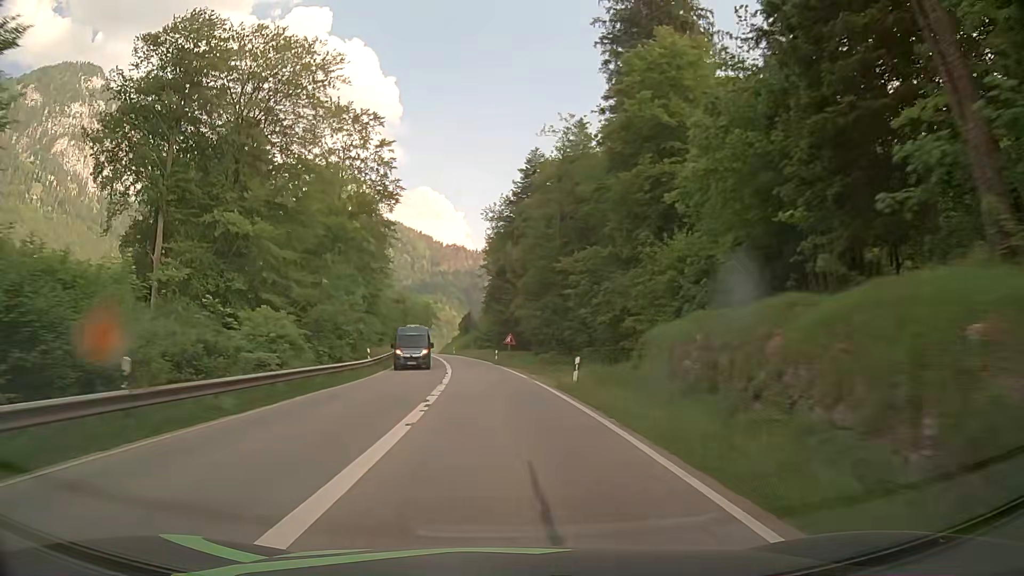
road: primary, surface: asphalt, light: Day
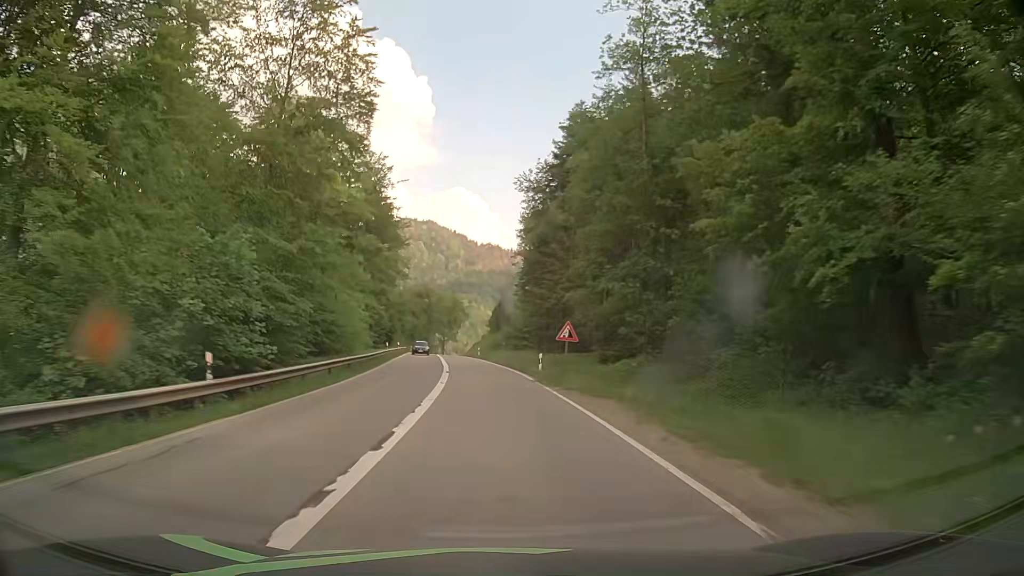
(-0.6, +24.5) m; -3°
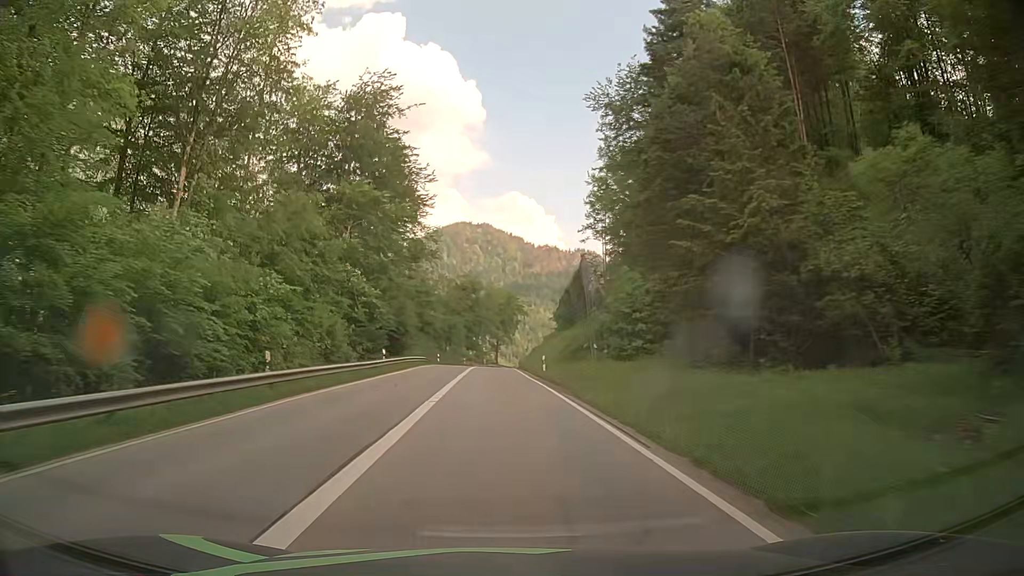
(-1.6, +37.0) m; -4°
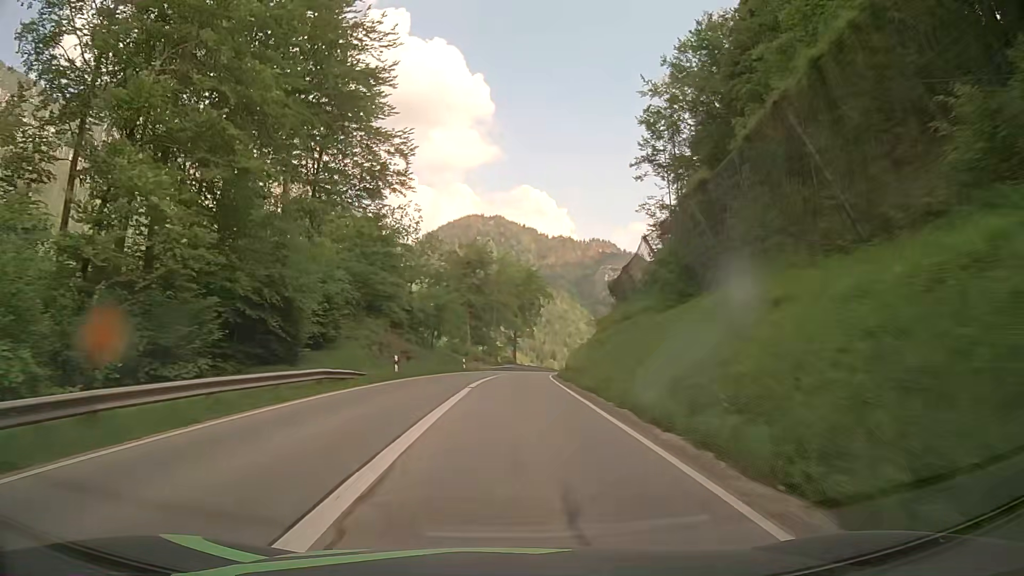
(-1.4, +37.3) m; -2°
